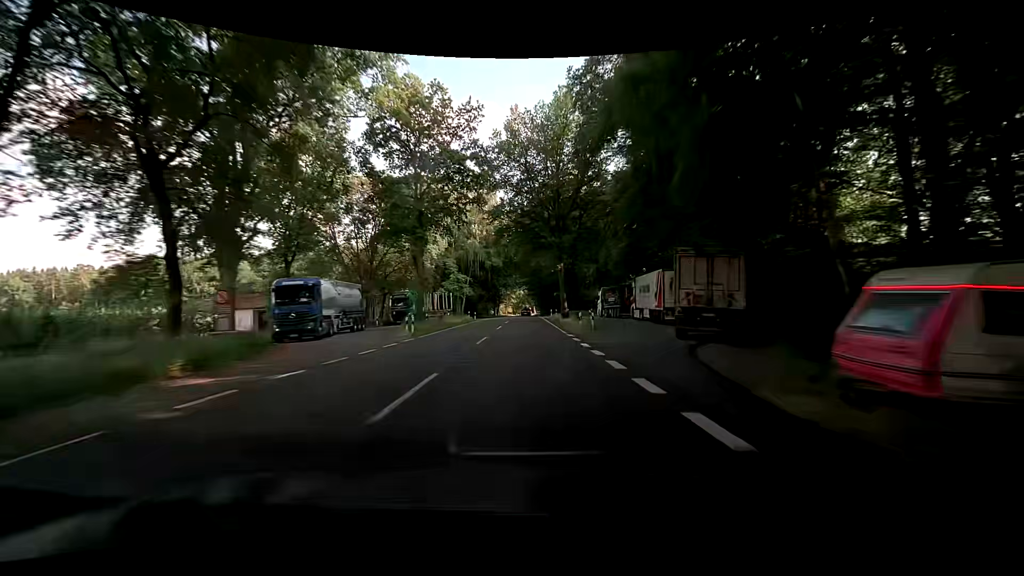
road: primary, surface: asphalt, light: Day
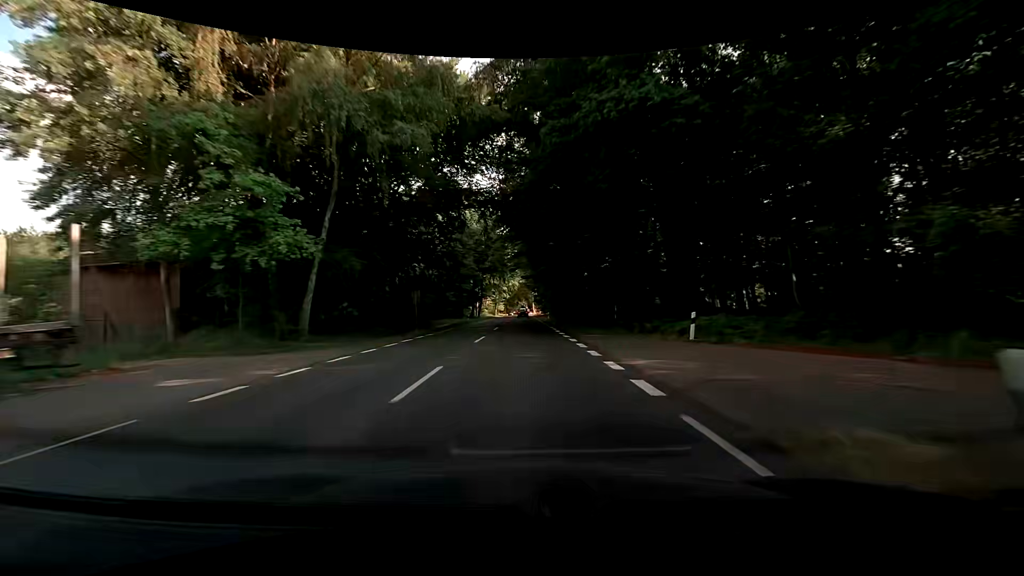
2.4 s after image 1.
(+0.2, +60.3) m; 0°
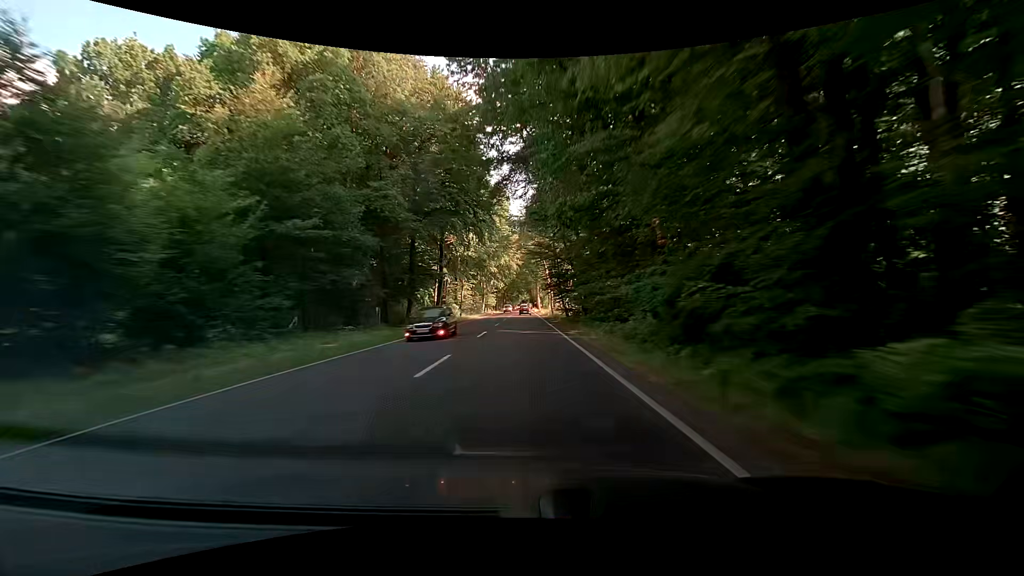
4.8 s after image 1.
(+0.2, +59.0) m; 0°
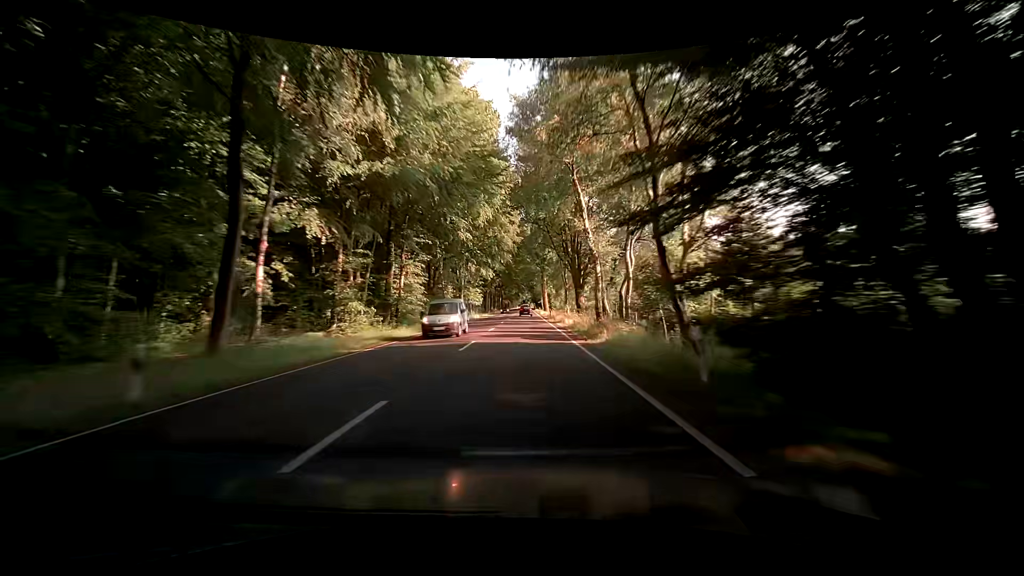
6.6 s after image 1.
(-0.3, +43.4) m; 0°
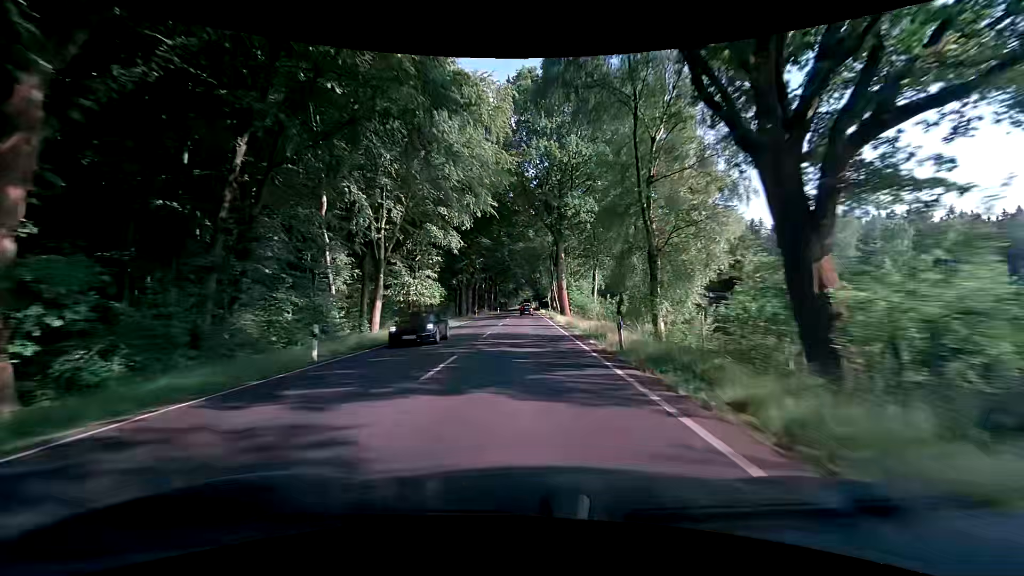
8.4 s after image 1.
(-0.4, +42.6) m; -1°
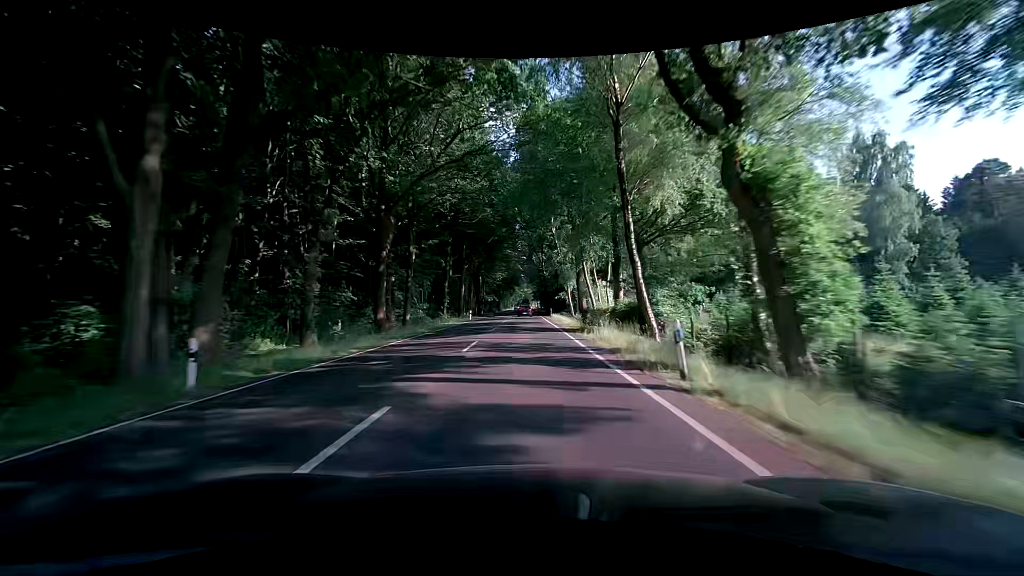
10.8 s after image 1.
(+0.1, +55.9) m; +1°
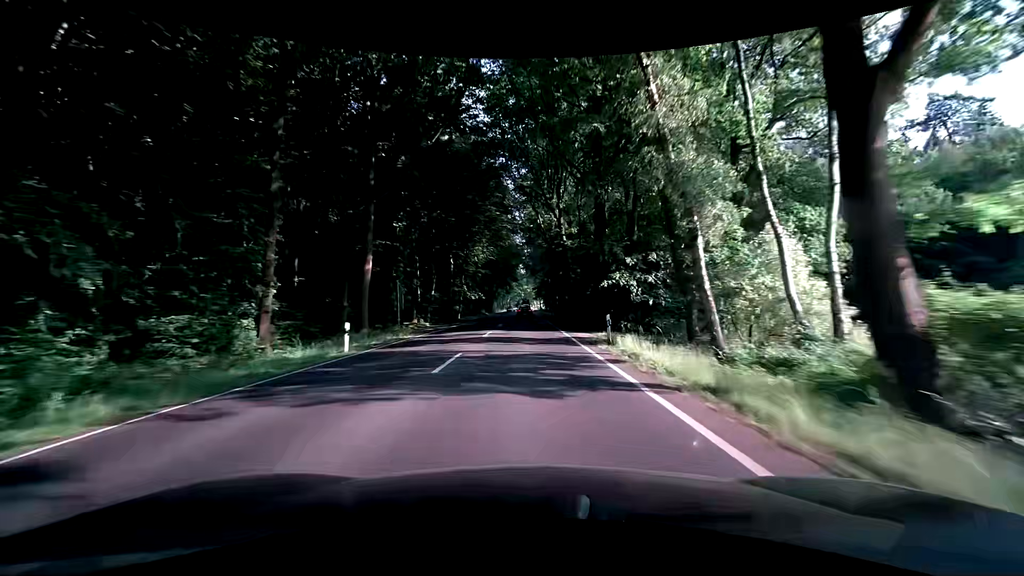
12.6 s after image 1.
(-0.3, +41.4) m; -1°
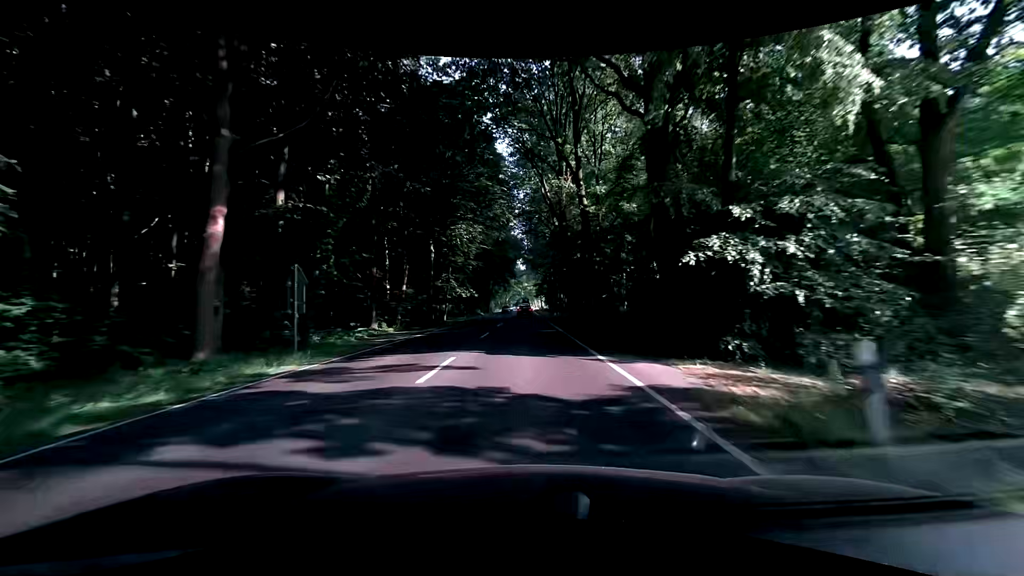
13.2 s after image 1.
(+0.1, +13.7) m; 0°
(0, +10) (0, +20) (0, +30) (0, +40) (0, +50) (0, +60) (0, +70) (0, +80) (0, +90) (0, +100) m
